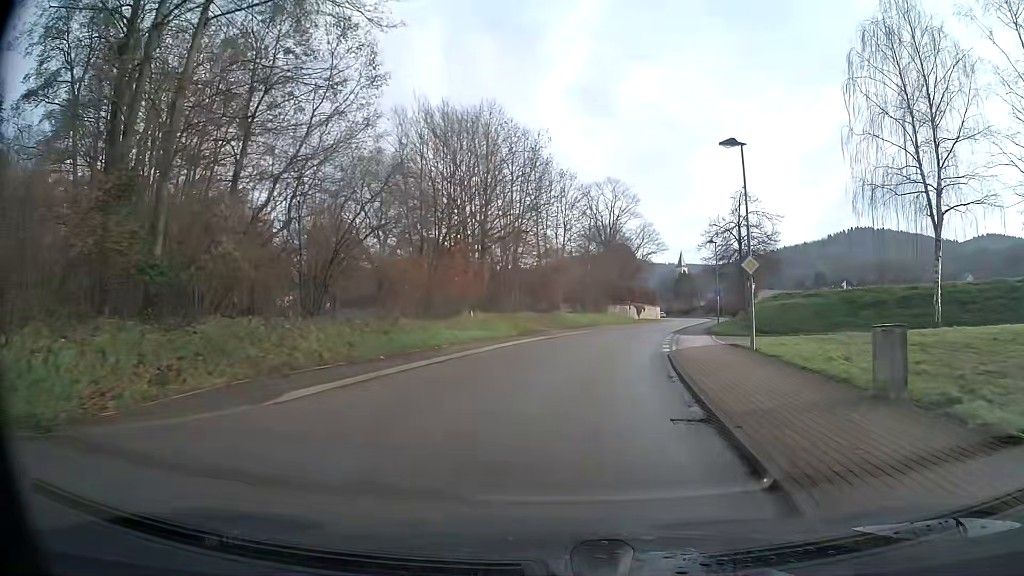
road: secondary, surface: asphalt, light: Day
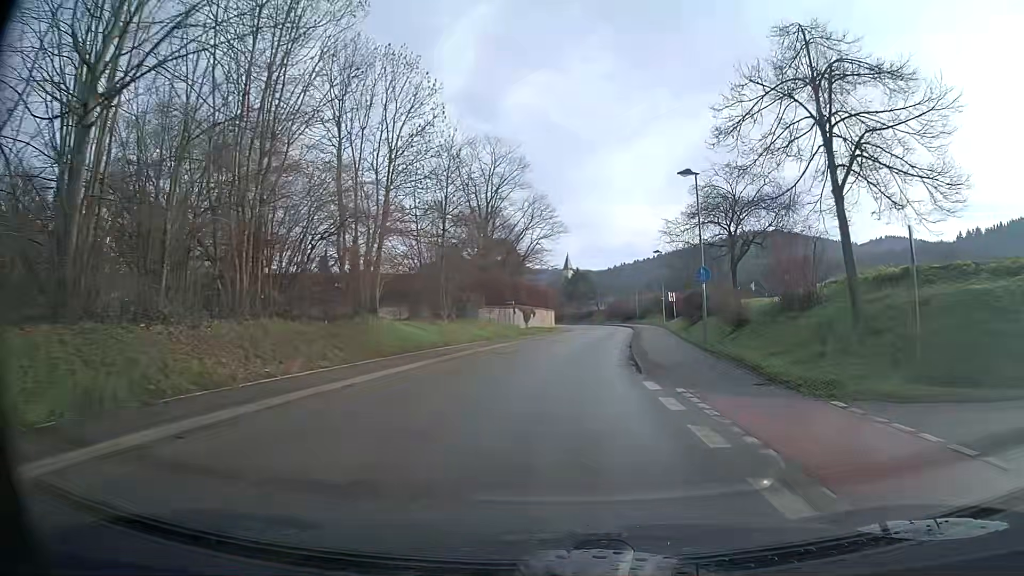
(+2.5, +28.0) m; +9°
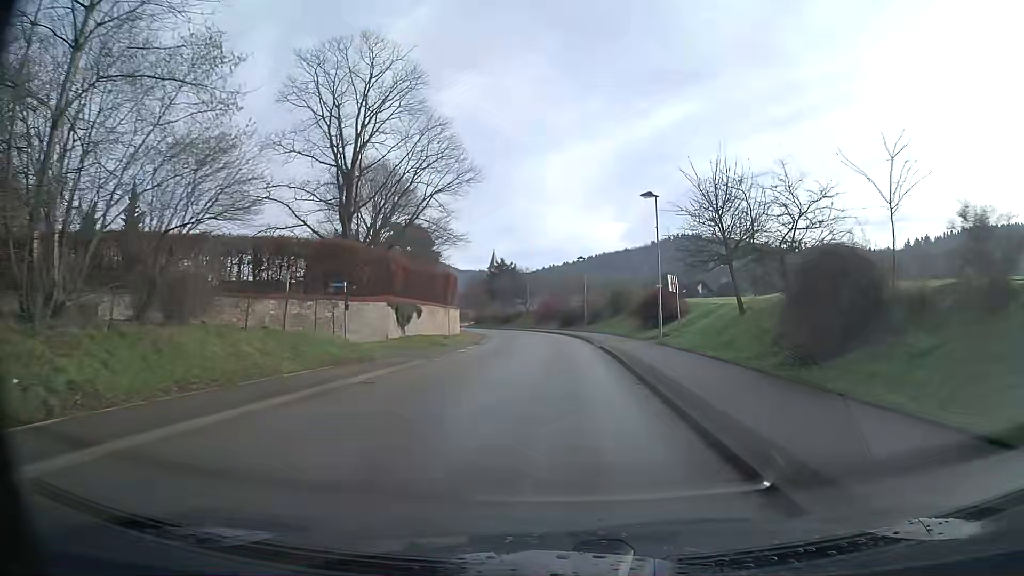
(+1.5, +28.7) m; +6°
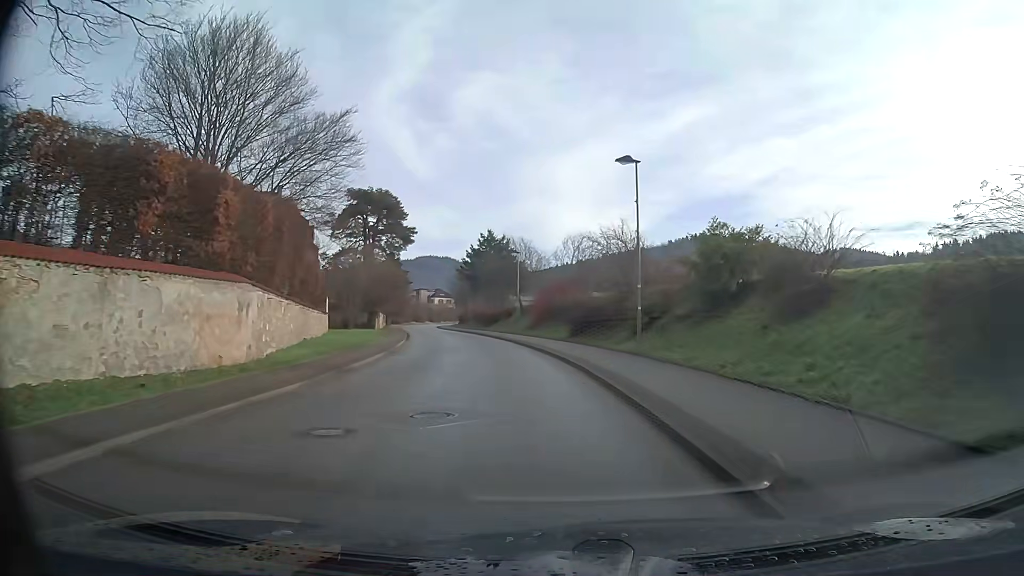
(0.0, +37.4) m; -3°
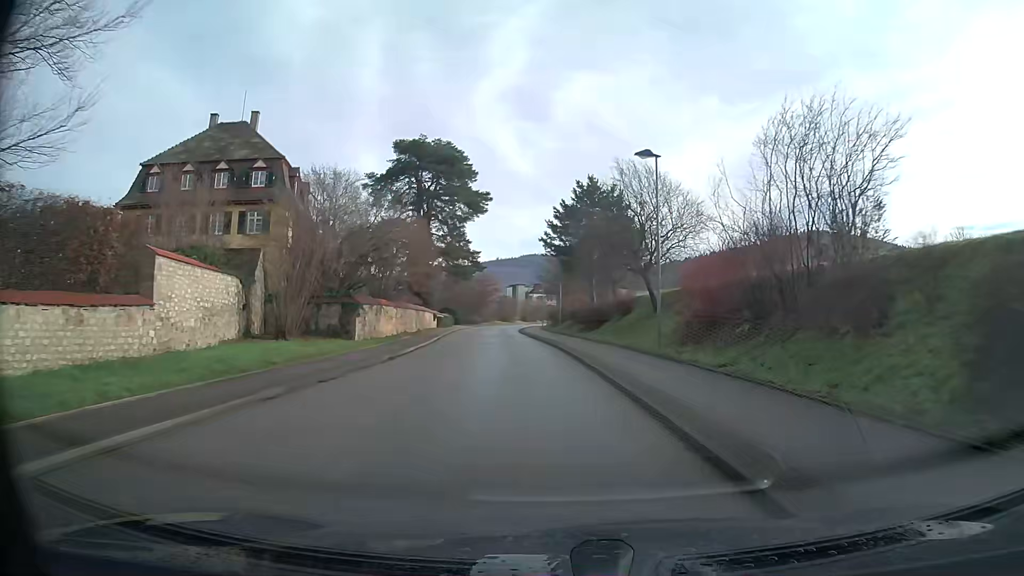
(-2.4, +31.7) m; -8°
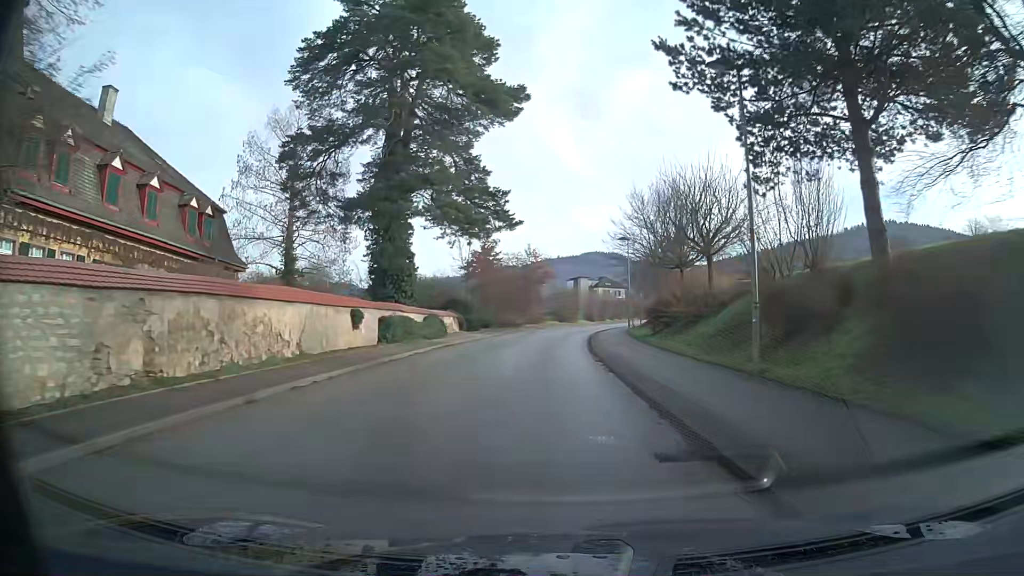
(-1.9, +38.8) m; -5°
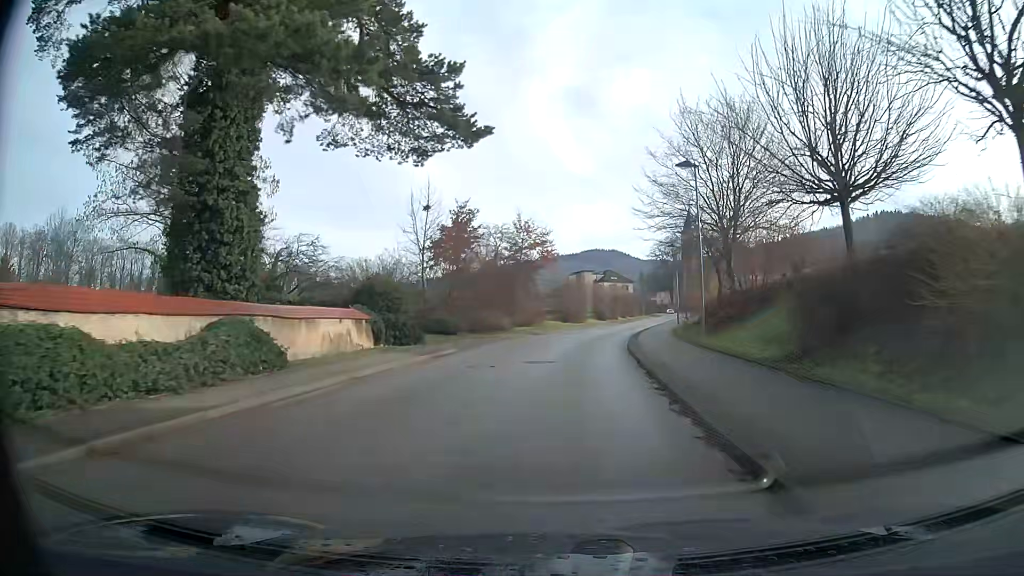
(+0.1, +22.1) m; +1°
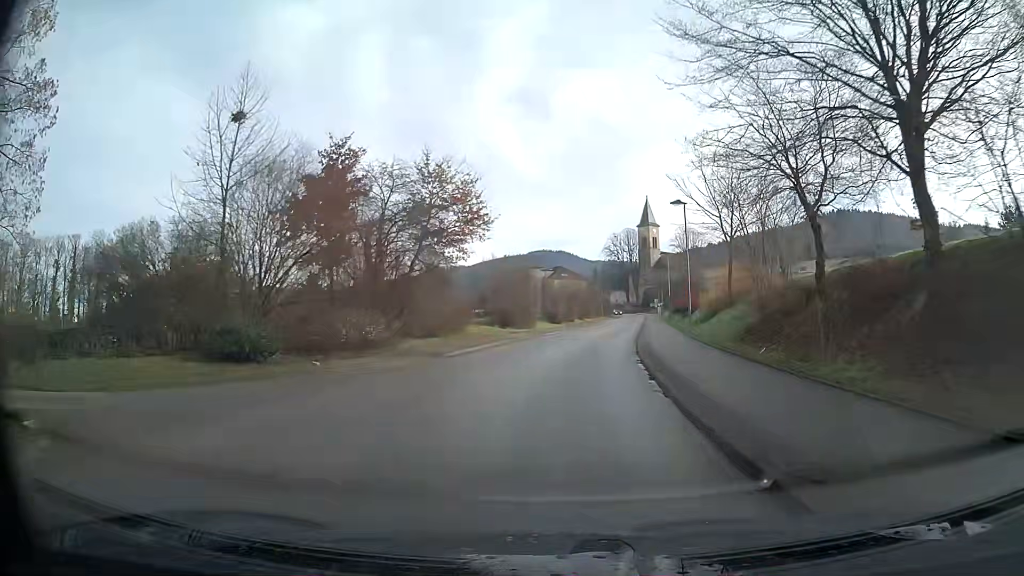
(+0.9, +21.6) m; +5°
